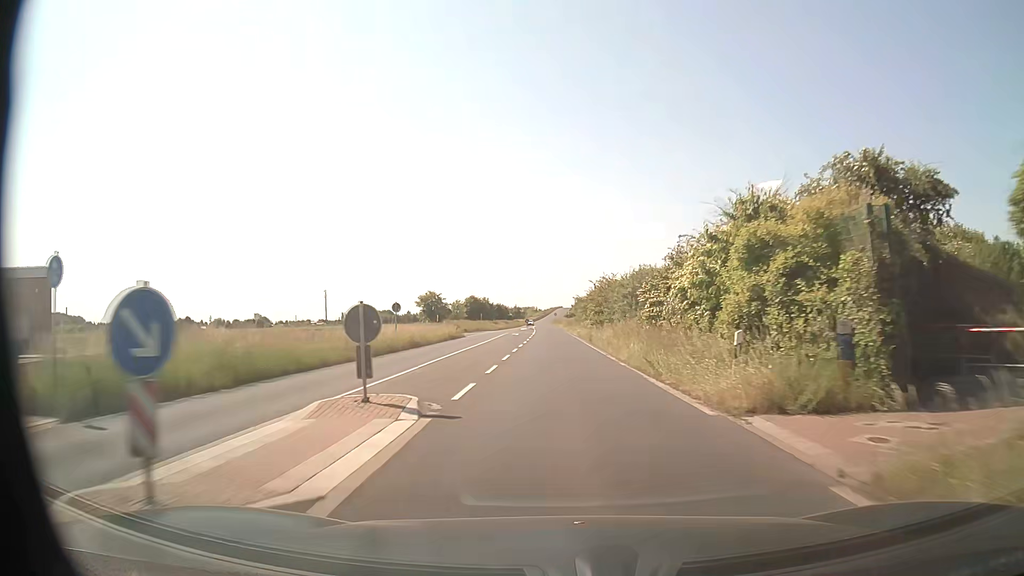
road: tertiary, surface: asphalt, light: Day
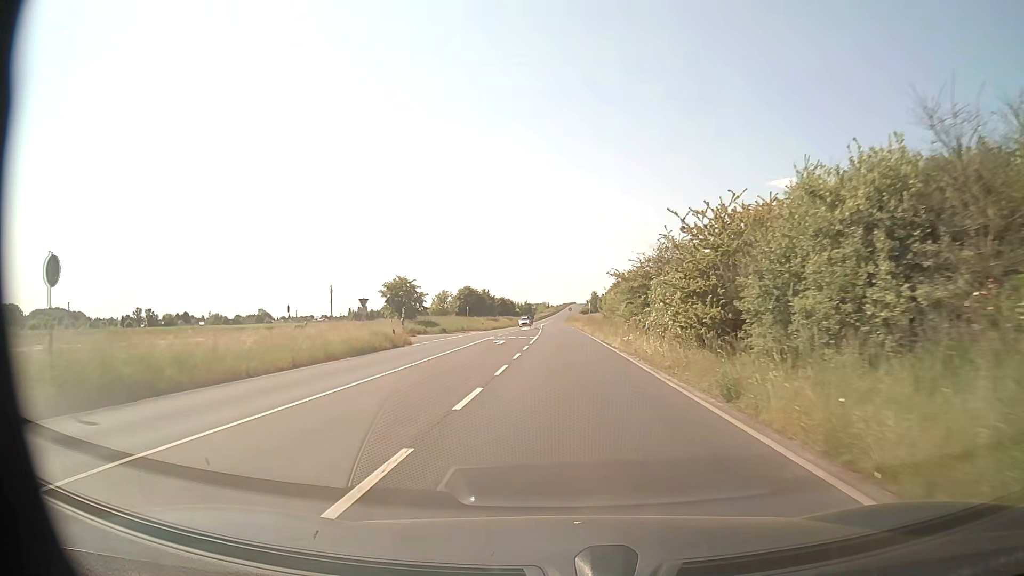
(-0.6, +31.7) m; -2°
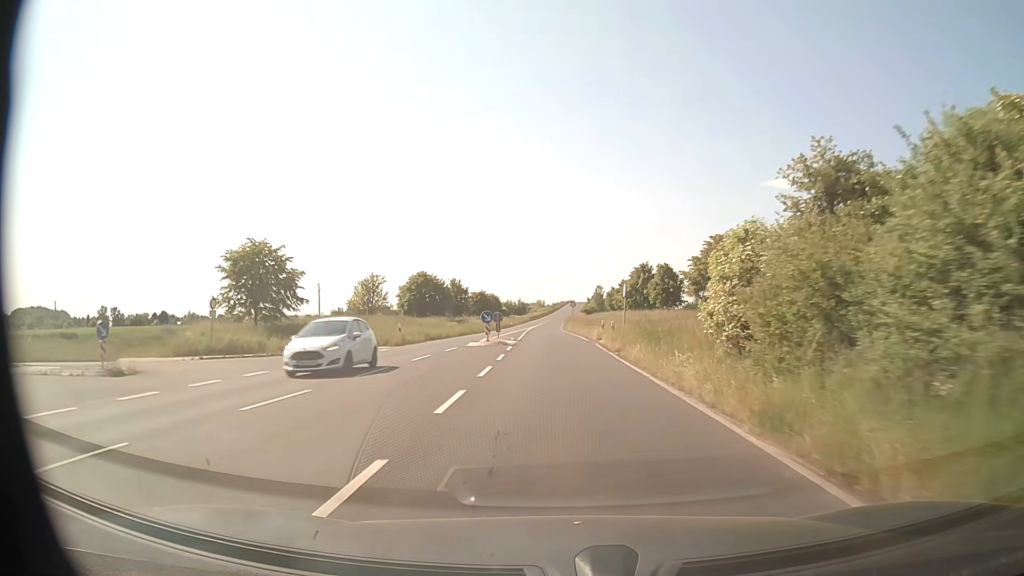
(+0.3, +42.3) m; 0°
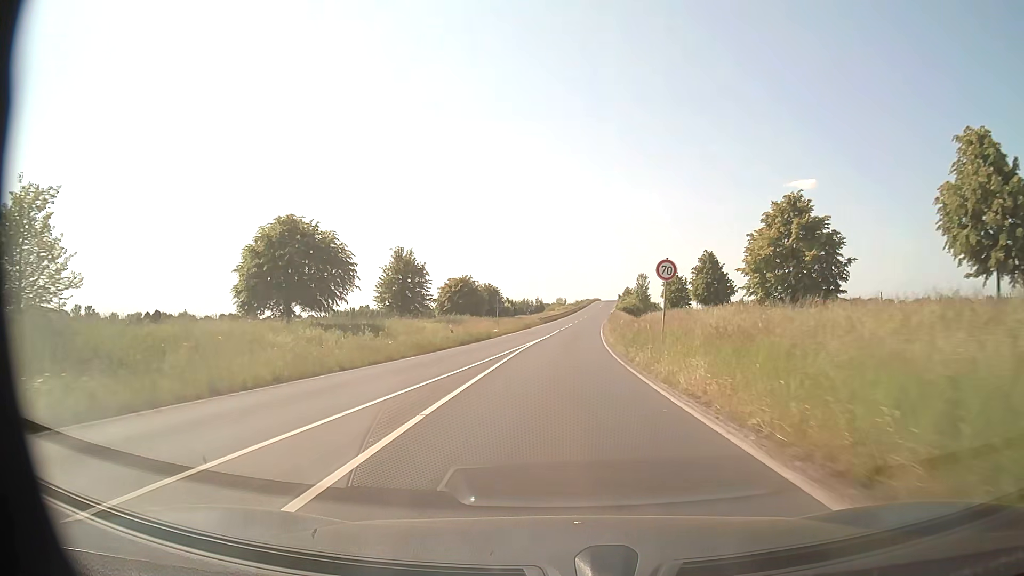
(-0.8, +52.7) m; -2°
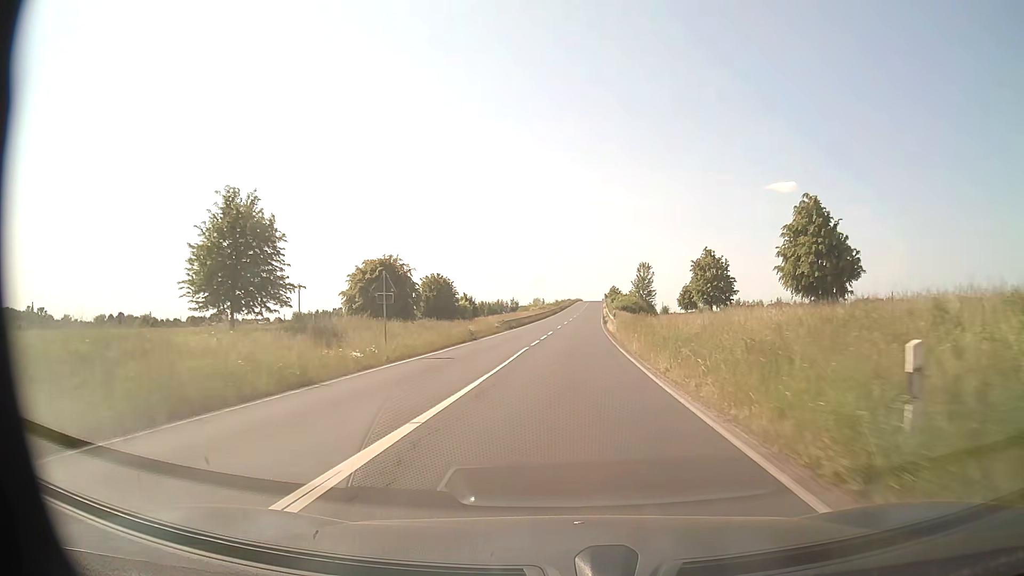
(+0.6, +31.7) m; +2°
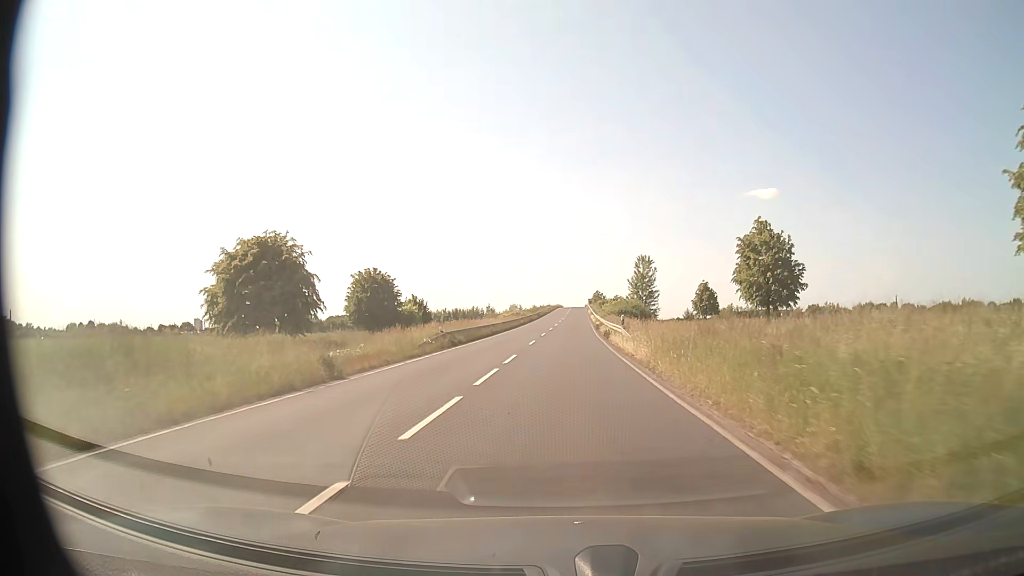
(+0.3, +21.2) m; +2°
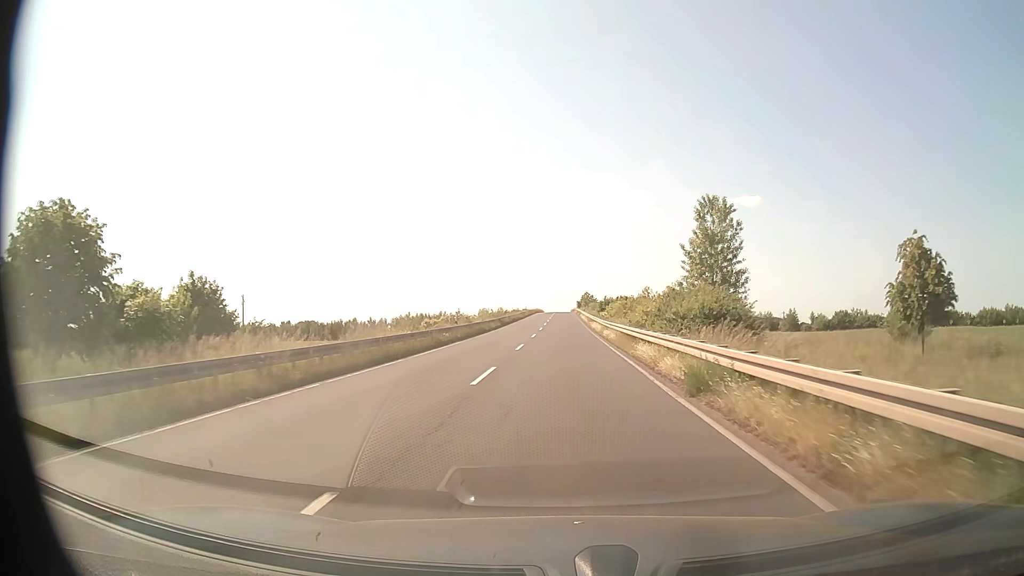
(+0.5, +42.5) m; +1°
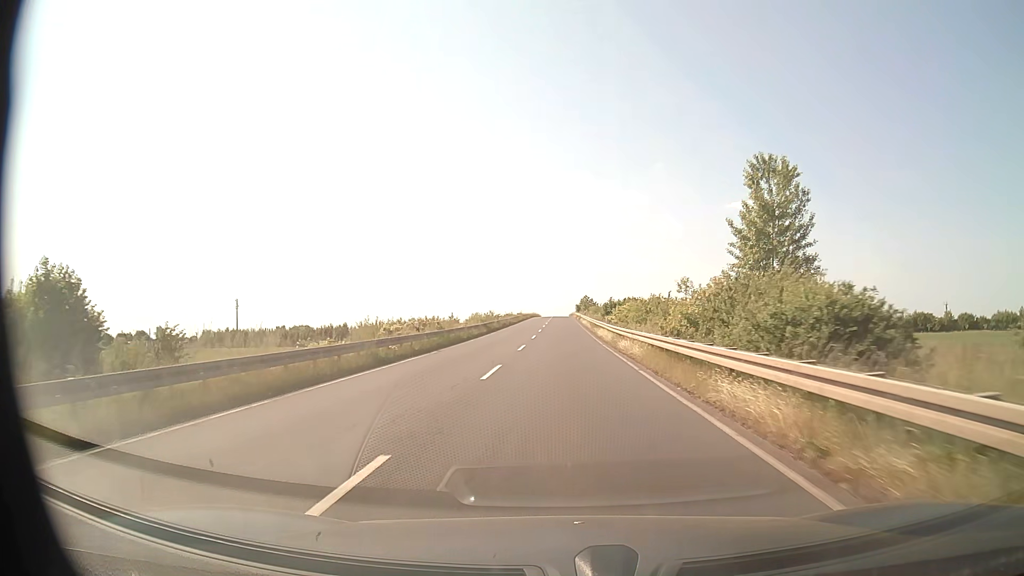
(0.0, +10.6) m; 0°
(0, +10) (0, +20) (0, +30) (0, +40) (+1, +50) (+1, +60) (+1, +70) (+1, +80) (+1, +90) (+1, +100) m
